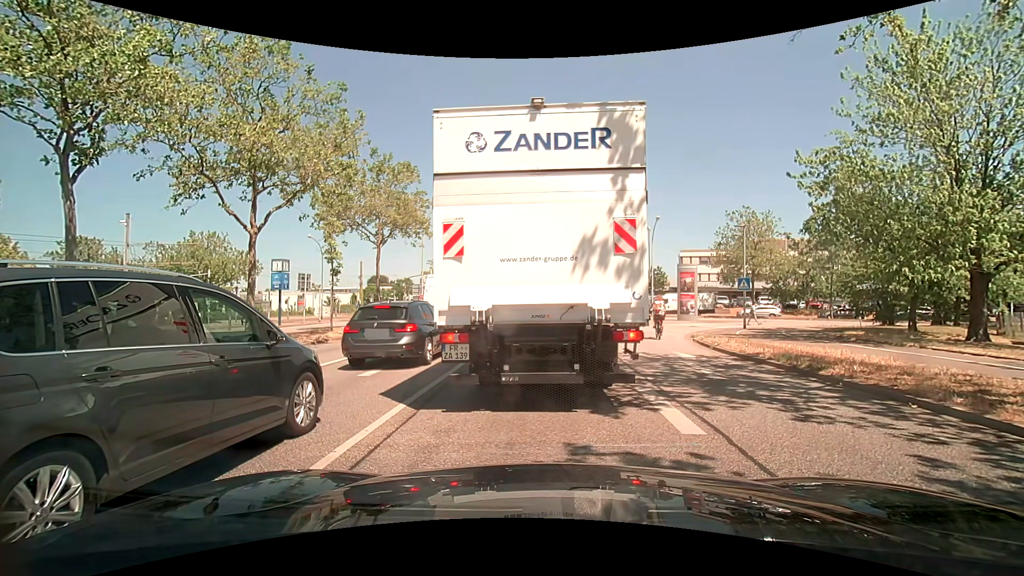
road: primary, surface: asphalt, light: Day
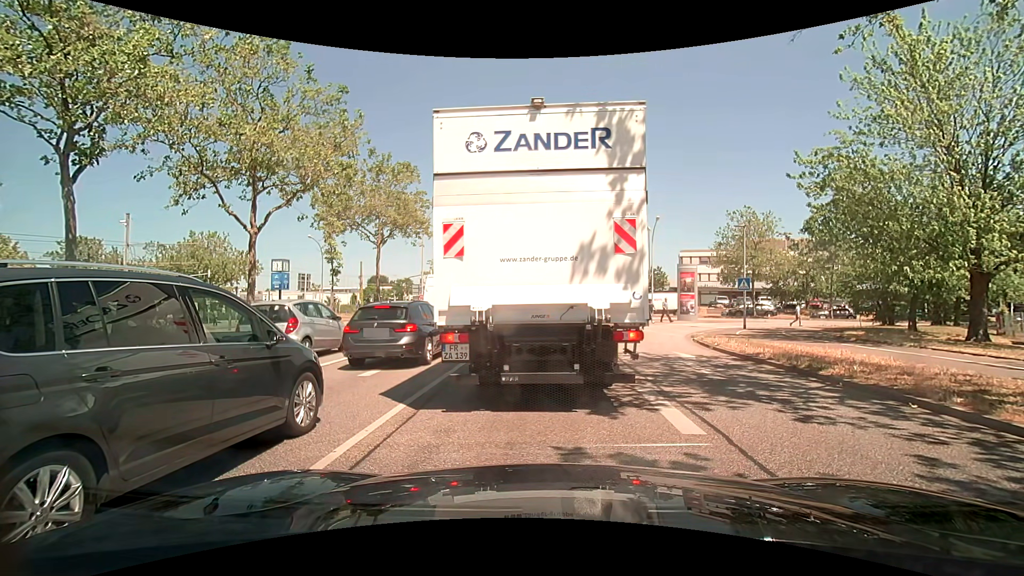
(0.0, 0.0) m; 0°
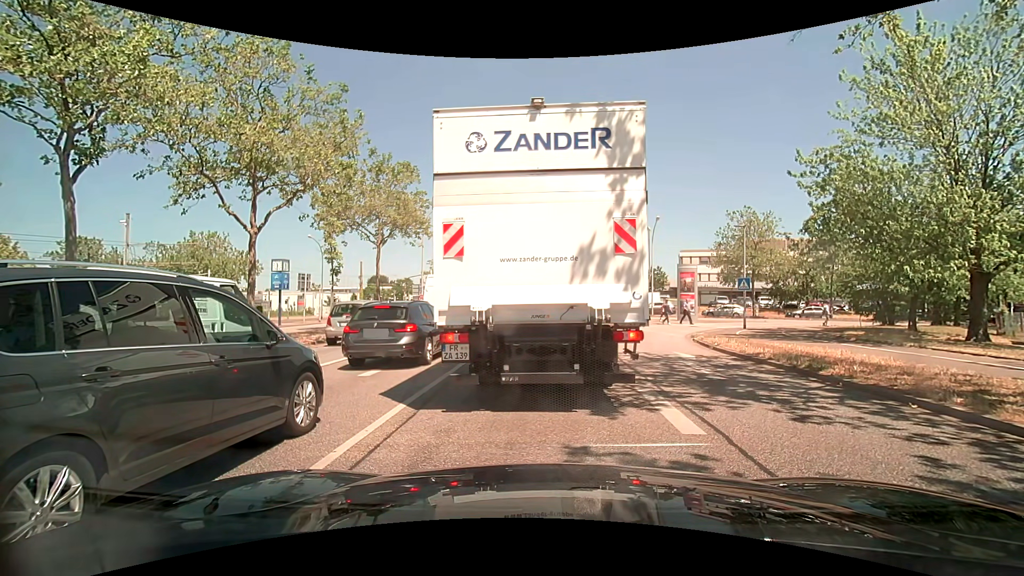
(0.0, 0.0) m; 0°
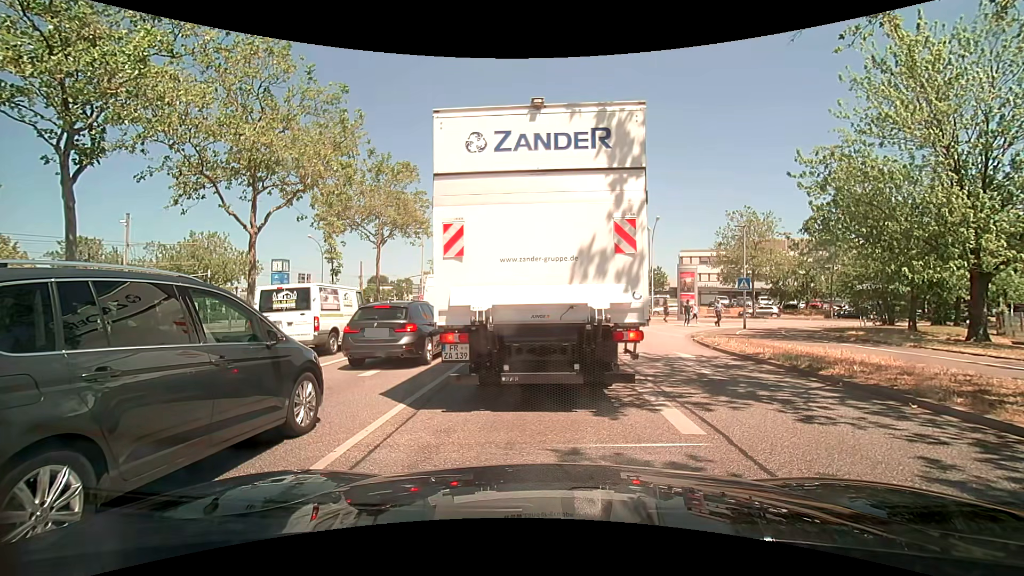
(0.0, 0.0) m; 0°
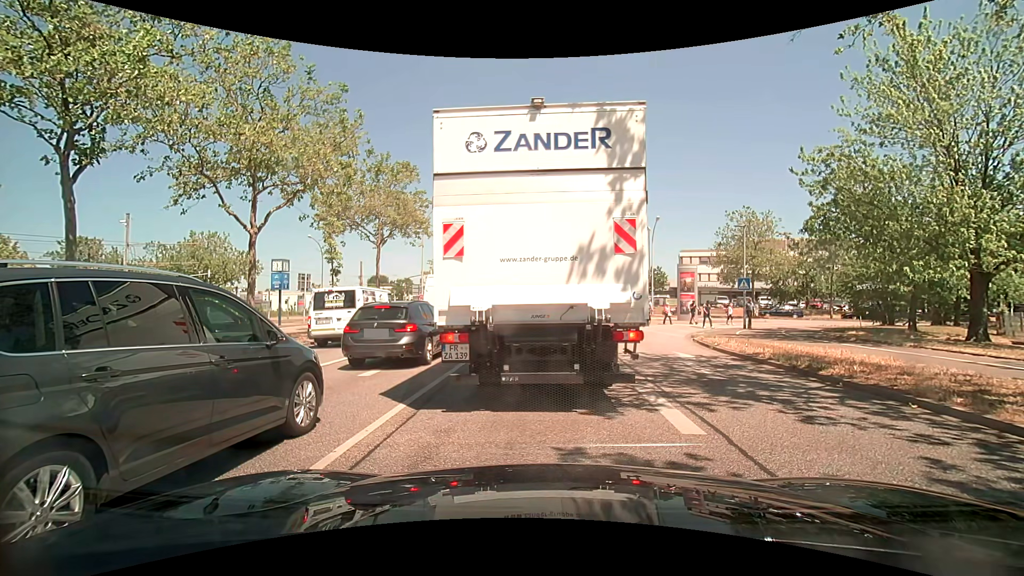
(0.0, 0.0) m; 0°
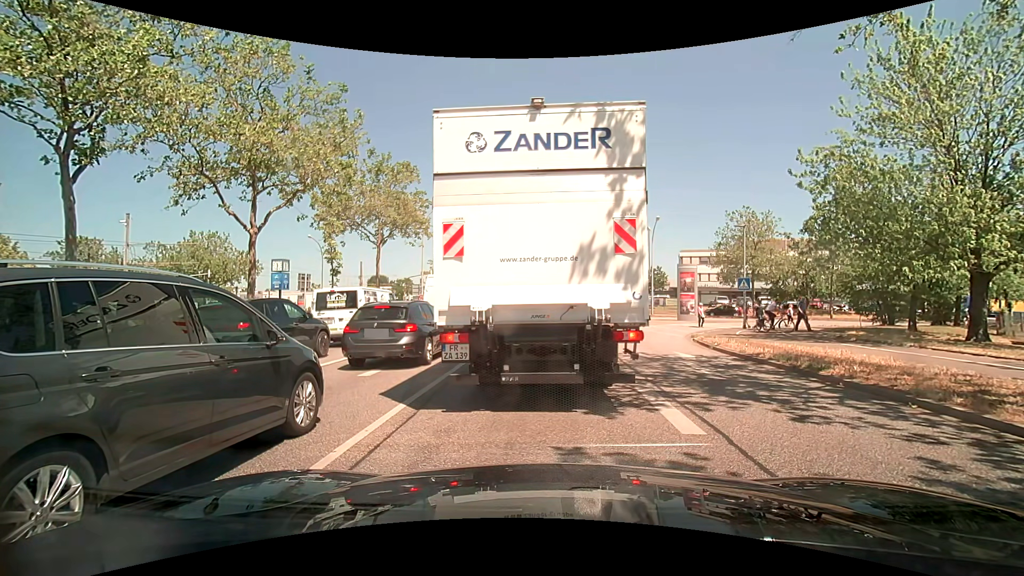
(0.0, 0.0) m; 0°
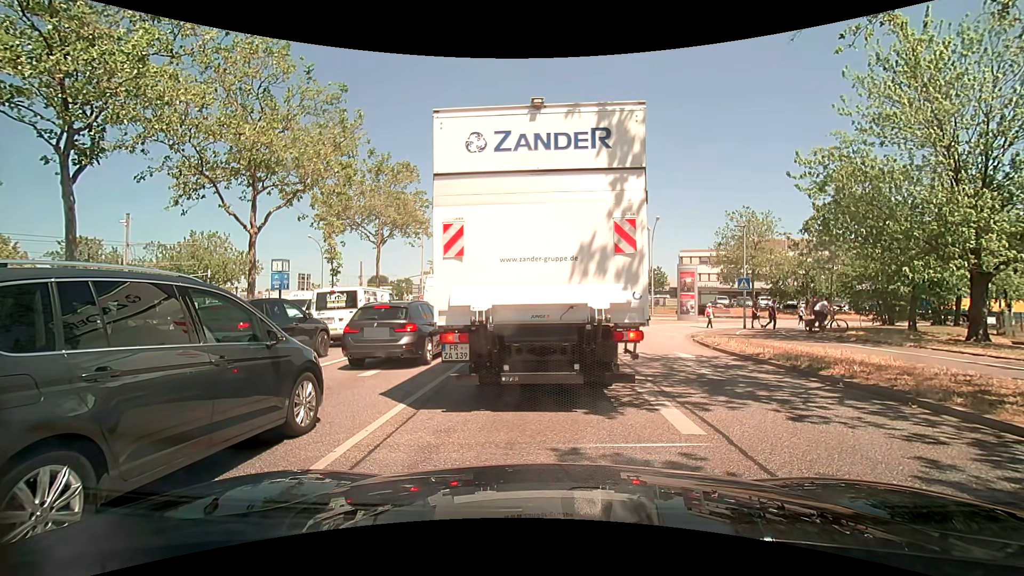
(0.0, 0.0) m; 0°
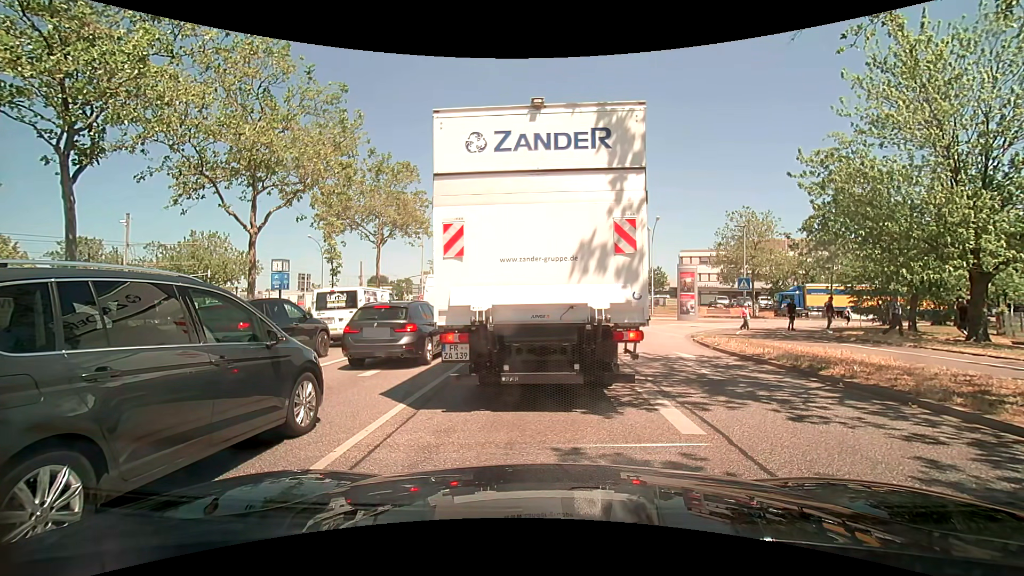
(0.0, 0.0) m; 0°
